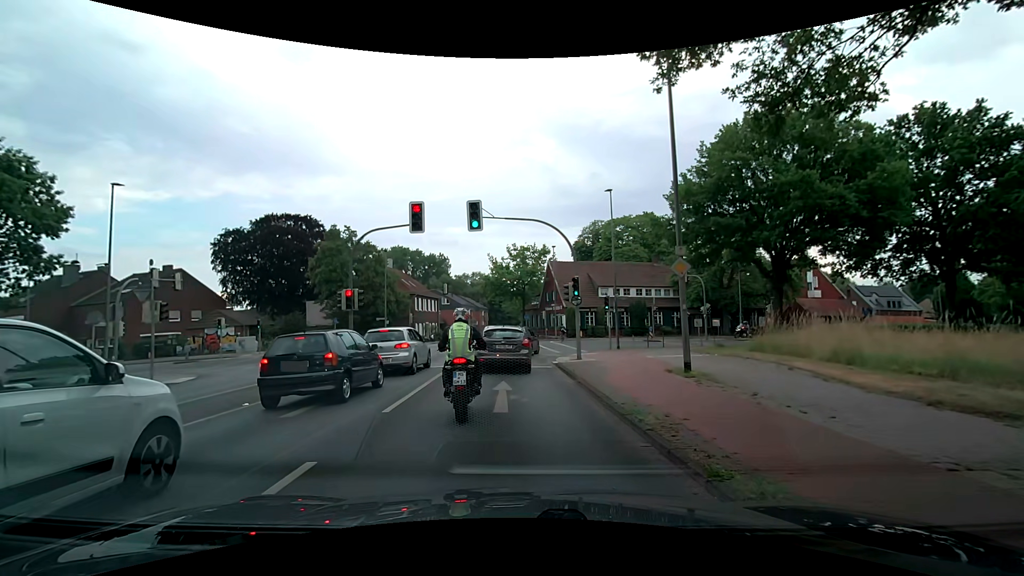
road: secondary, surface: asphalt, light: Day
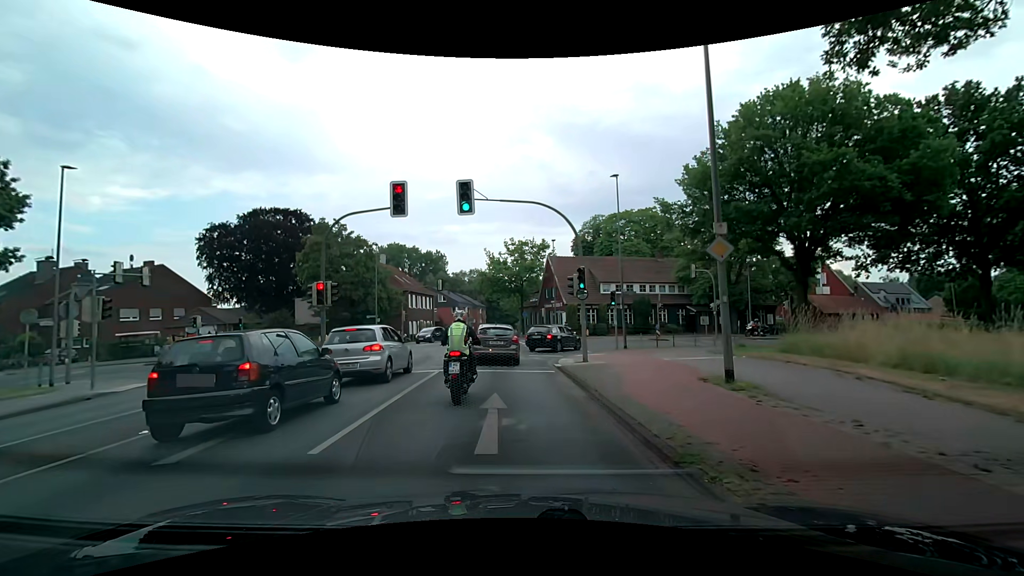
(0.0, +2.9) m; 0°
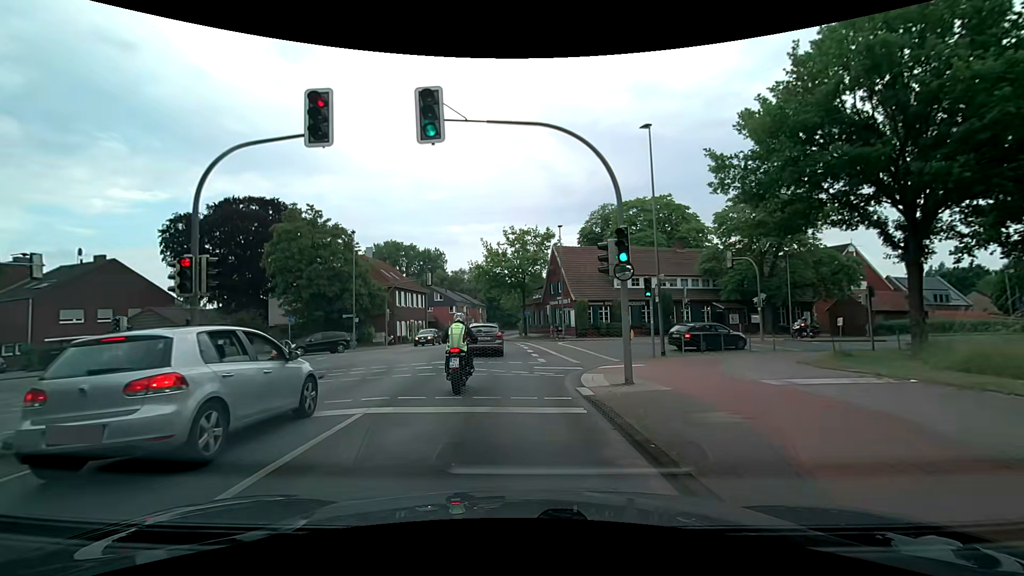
(0.0, +7.6) m; 0°
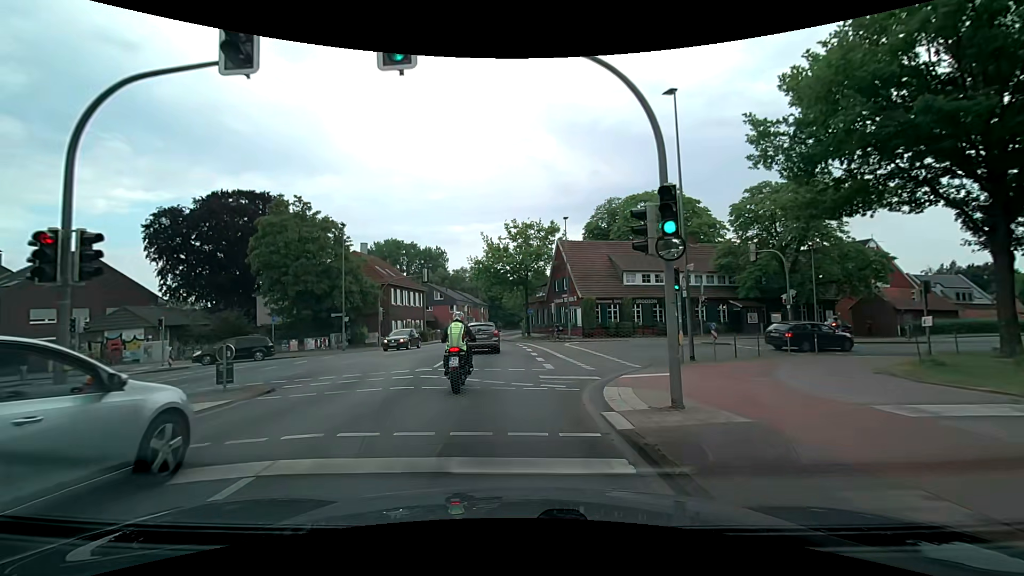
(0.0, +3.4) m; -1°
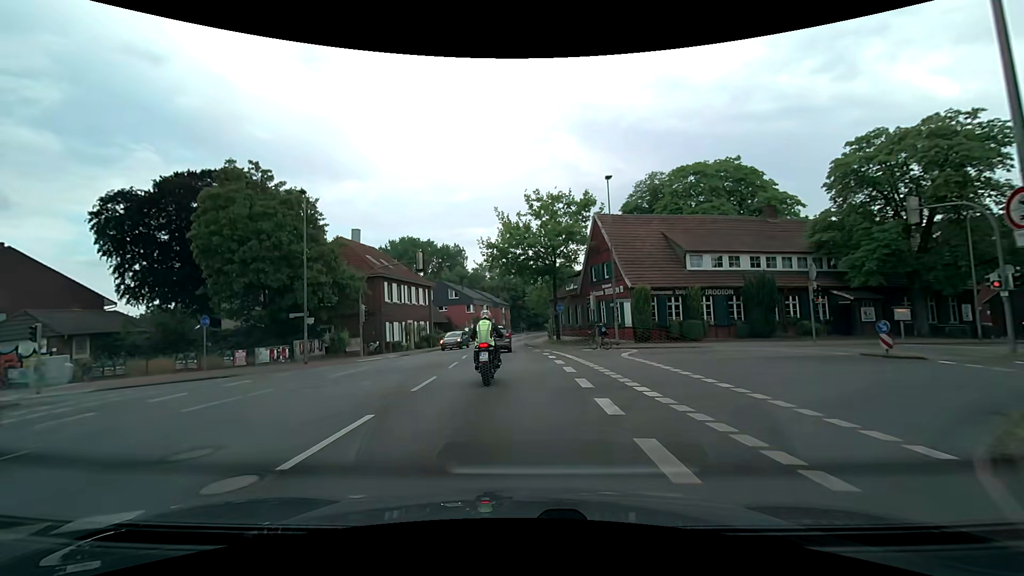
(-0.2, +11.6) m; -3°
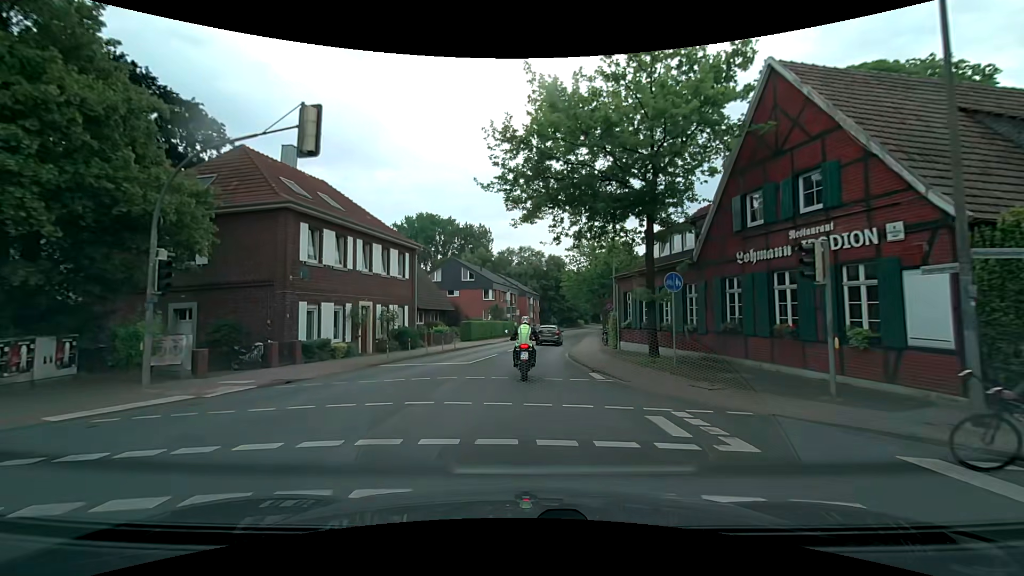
(-0.6, +22.2) m; -3°
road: tertiary
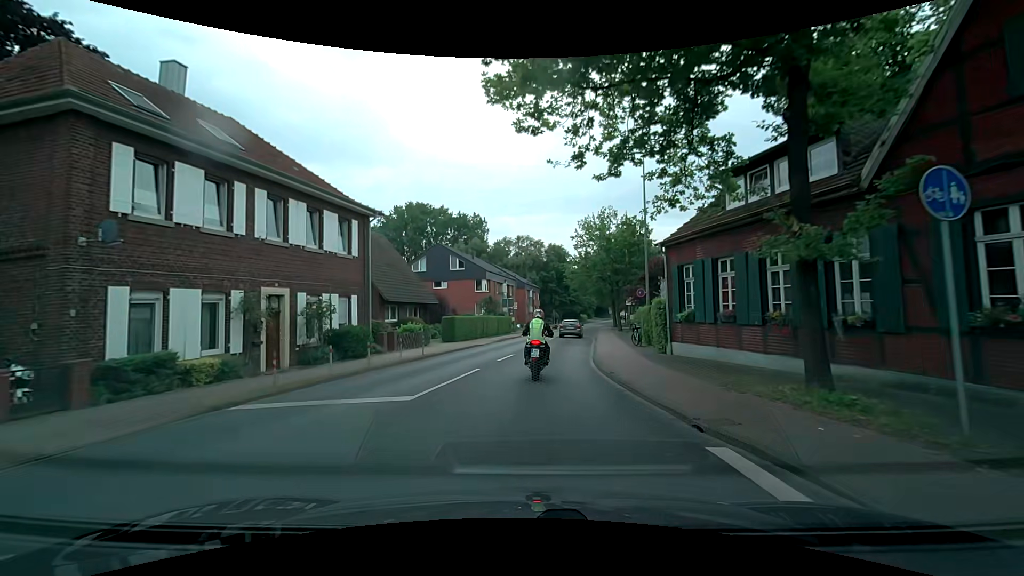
(0.0, +10.1) m; 0°
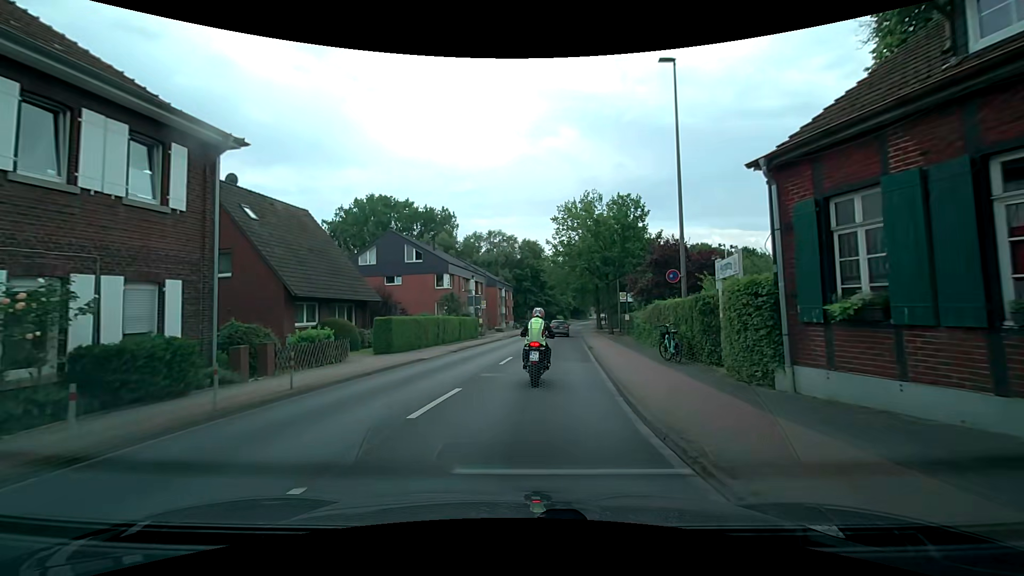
(+0.2, +10.0) m; +3°
(0, +10) (+1, +20) (+2, +30) (+3, +40) (+4, +50) (+5, +60) (+6, +70) (+8, +80) (+9, +89) (+11, +99) m
